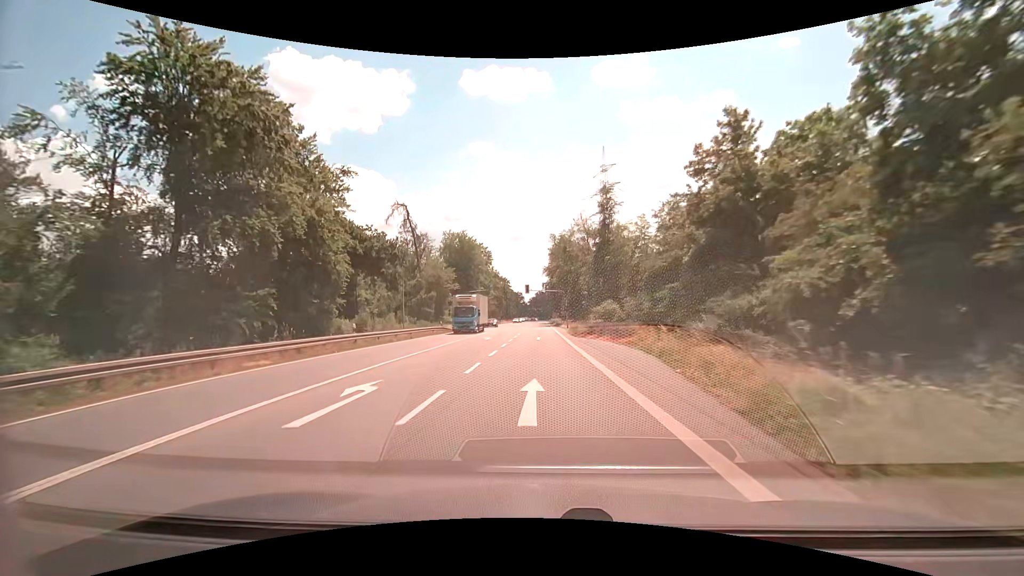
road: primary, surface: asphalt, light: Day
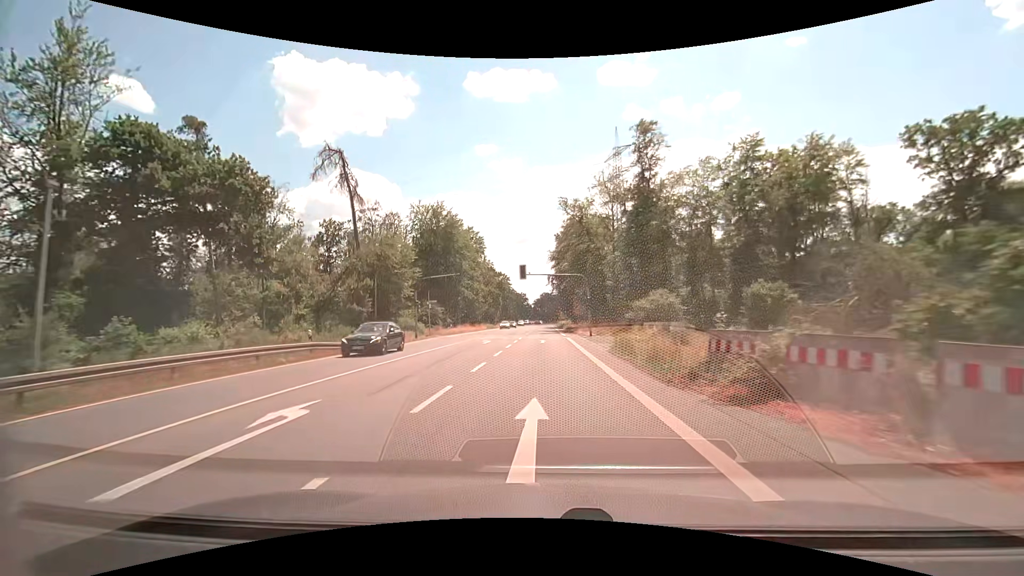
(0.0, +29.4) m; -1°
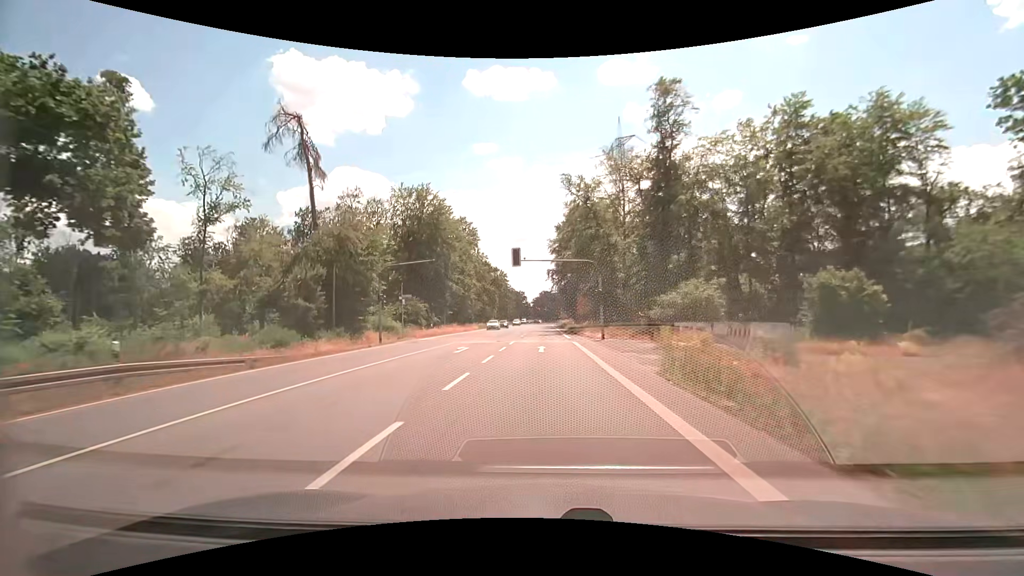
(0.0, +9.8) m; 0°
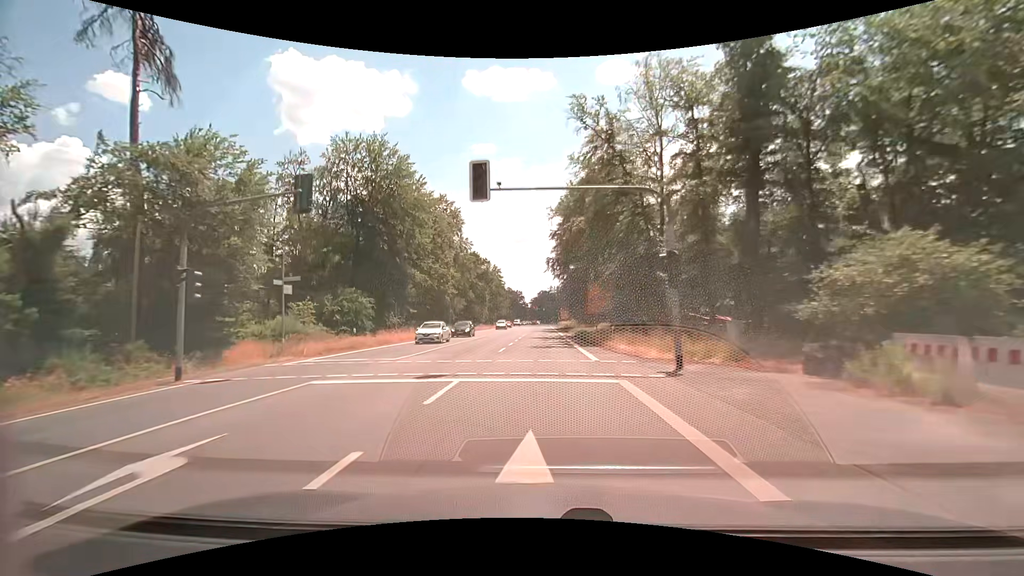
(+0.1, +19.5) m; 0°
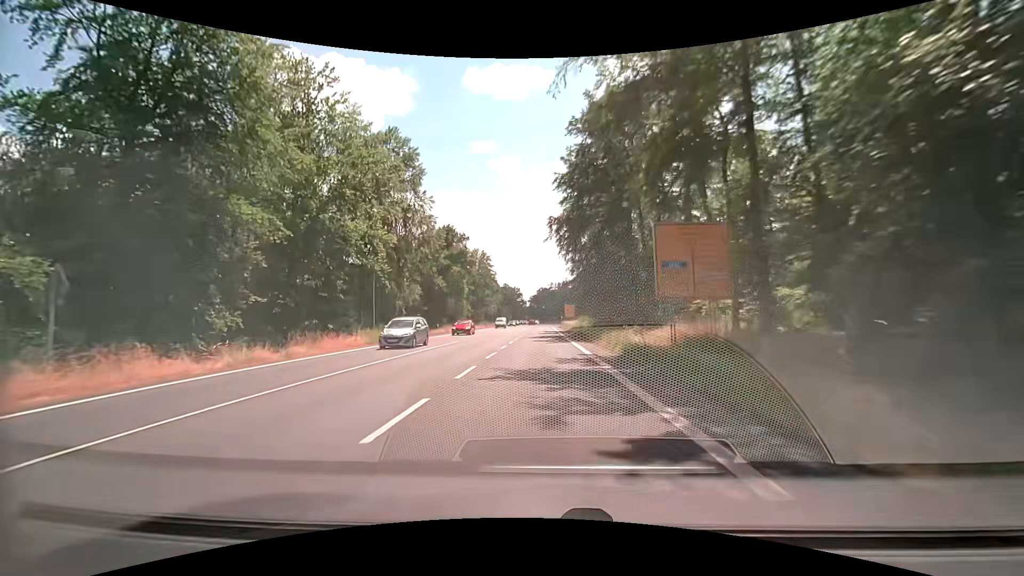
(0.0, +29.3) m; 0°
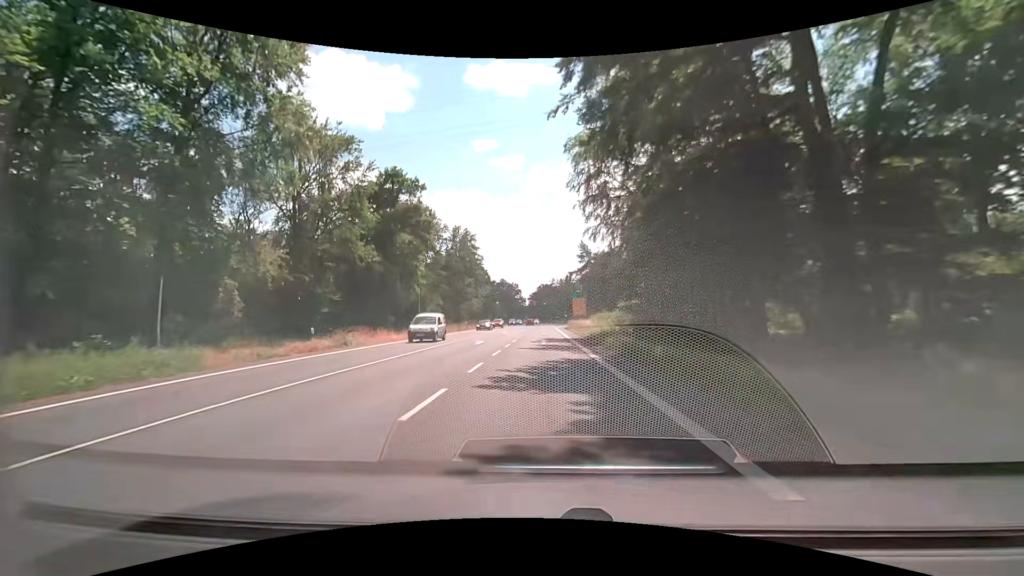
(-0.1, +29.3) m; 0°
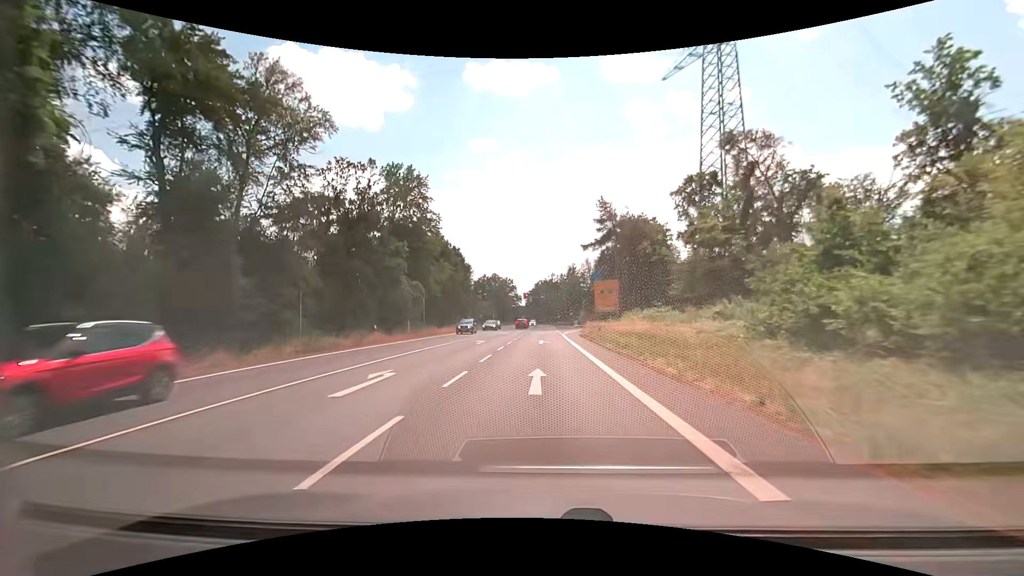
(+0.2, +39.1) m; 0°
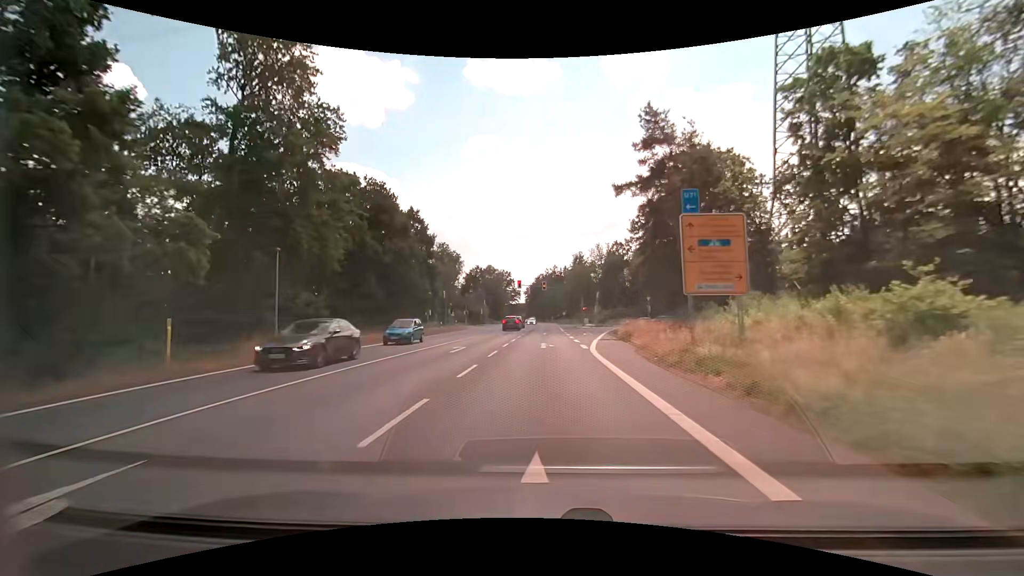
(0.0, +29.0) m; 0°
(0, +10) (0, +20) (0, +30) (0, +40) (0, +50) (0, +60) (+1, +70) (+1, +80) (+1, +90) (+1, +100) m
